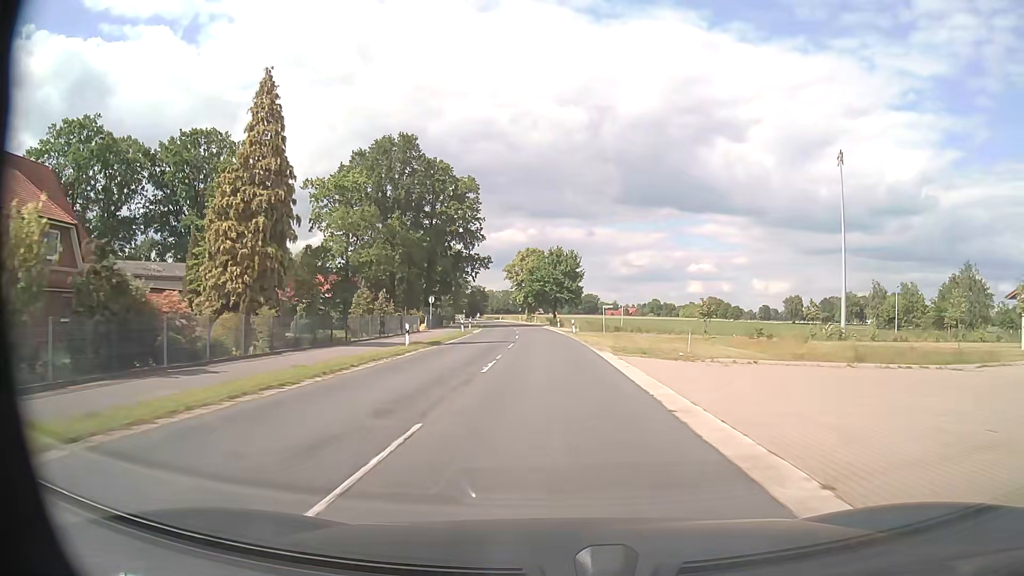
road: secondary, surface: asphalt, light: Day
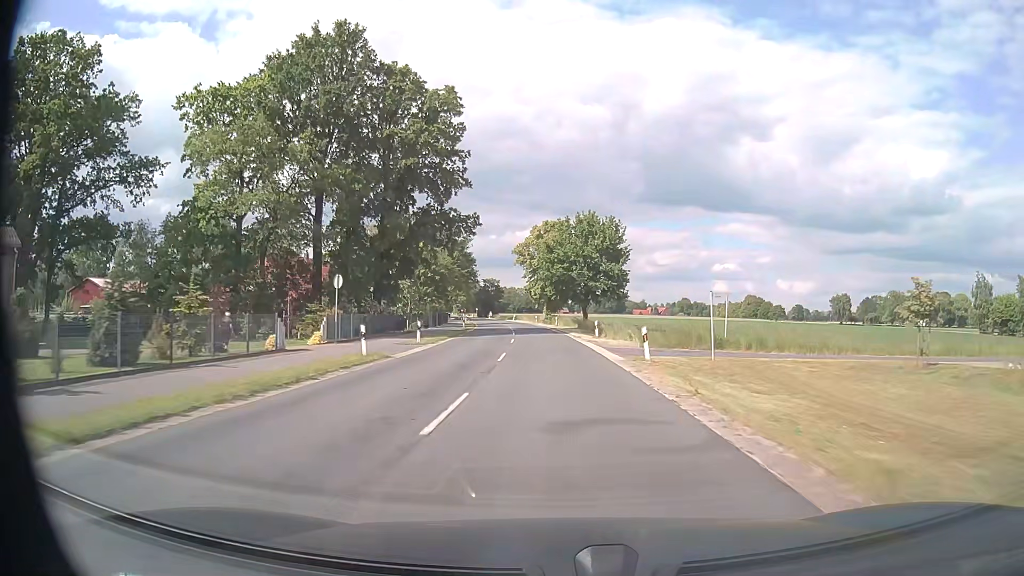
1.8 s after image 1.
(-0.6, +32.7) m; -2°
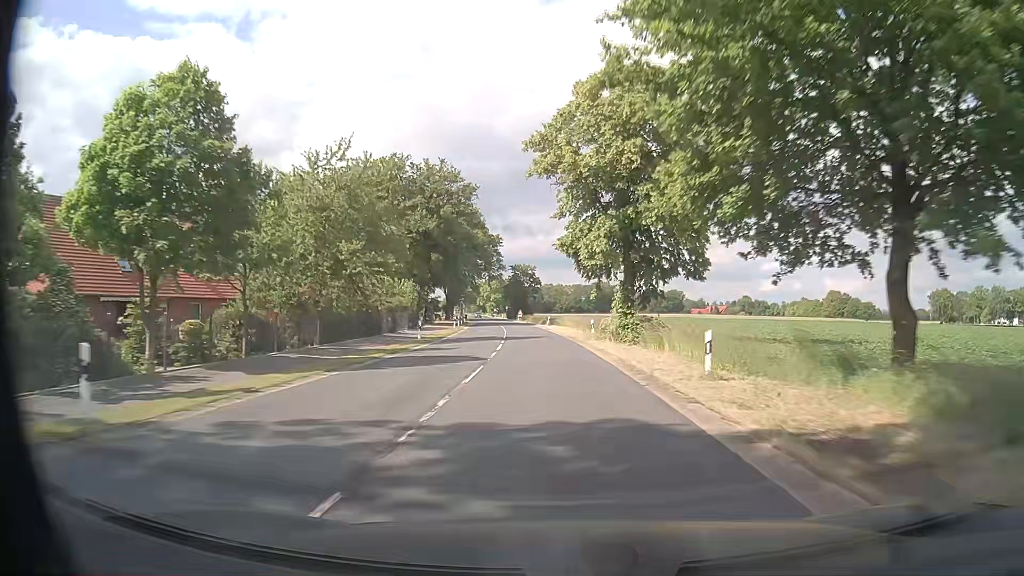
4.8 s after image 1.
(-1.9, +54.6) m; -4°
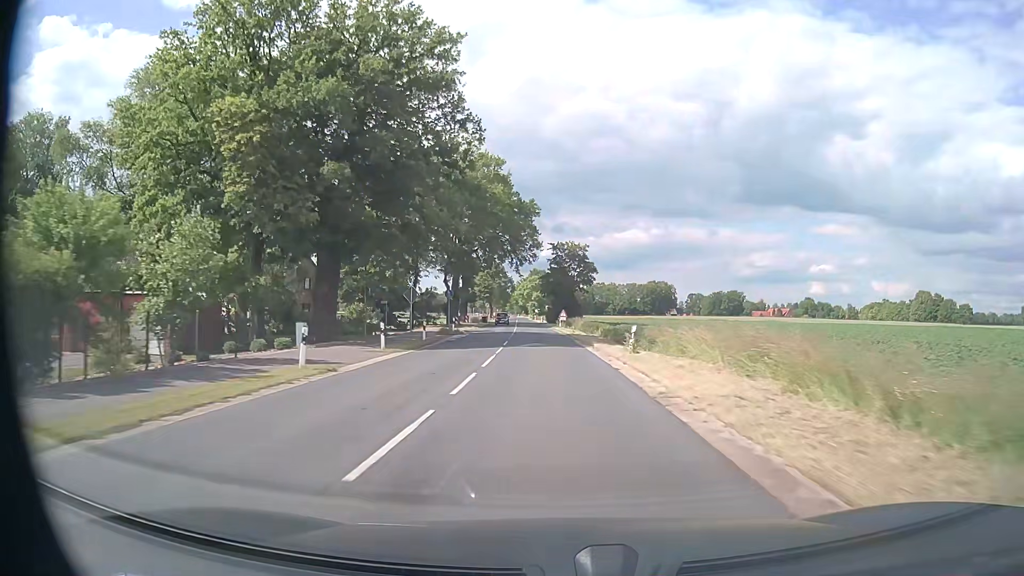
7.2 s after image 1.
(-1.4, +43.7) m; -4°
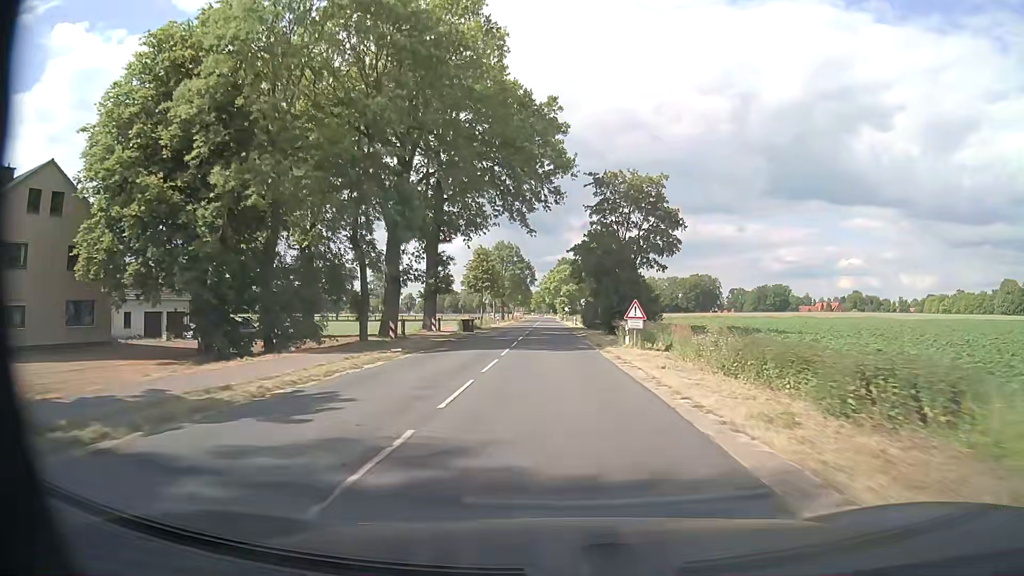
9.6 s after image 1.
(-1.2, +43.8) m; -2°
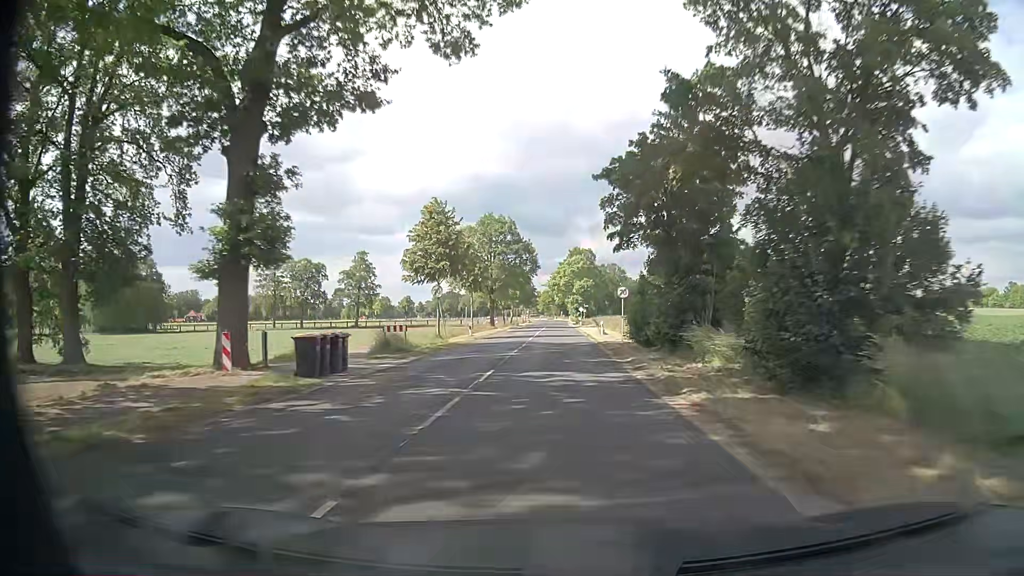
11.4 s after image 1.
(-0.3, +33.0) m; -1°
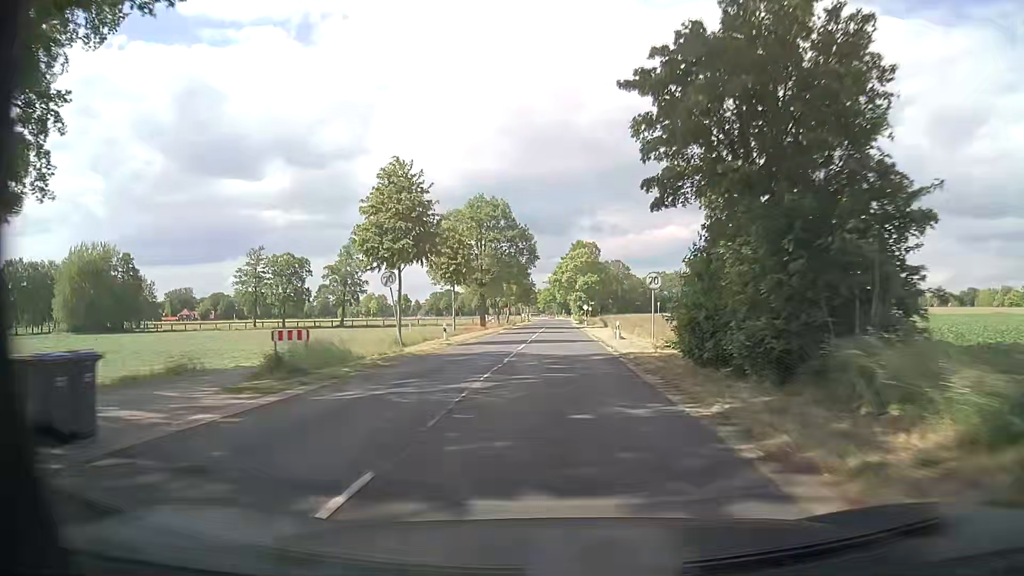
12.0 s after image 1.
(0.0, +11.1) m; -1°
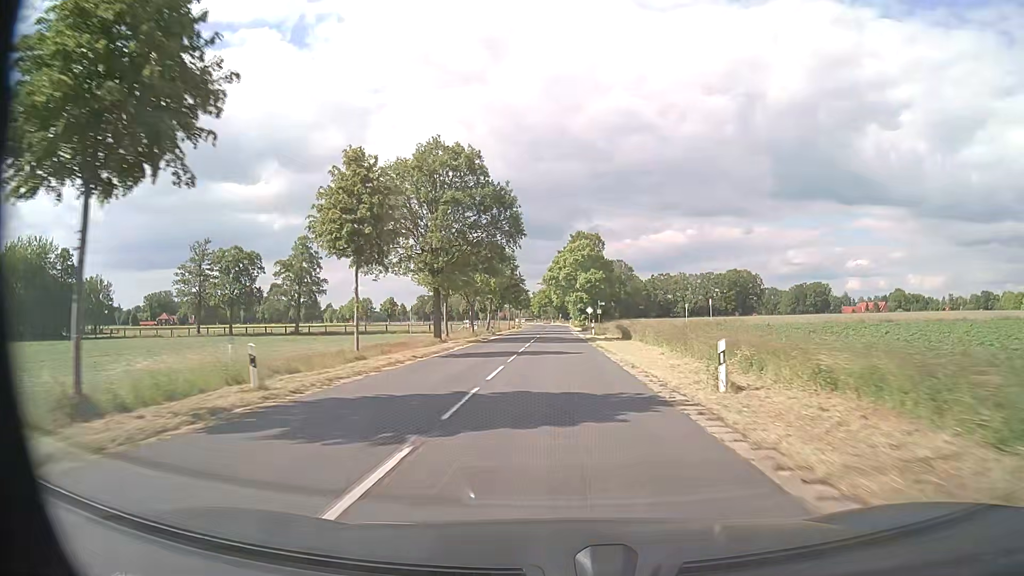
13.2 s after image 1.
(+0.2, +22.9) m; +1°
(0, +10) (0, +20) (0, +30) (0, +40) (0, +50) (0, +60) (0, +70) (0, +80) (0, +90) (0, +100) m
